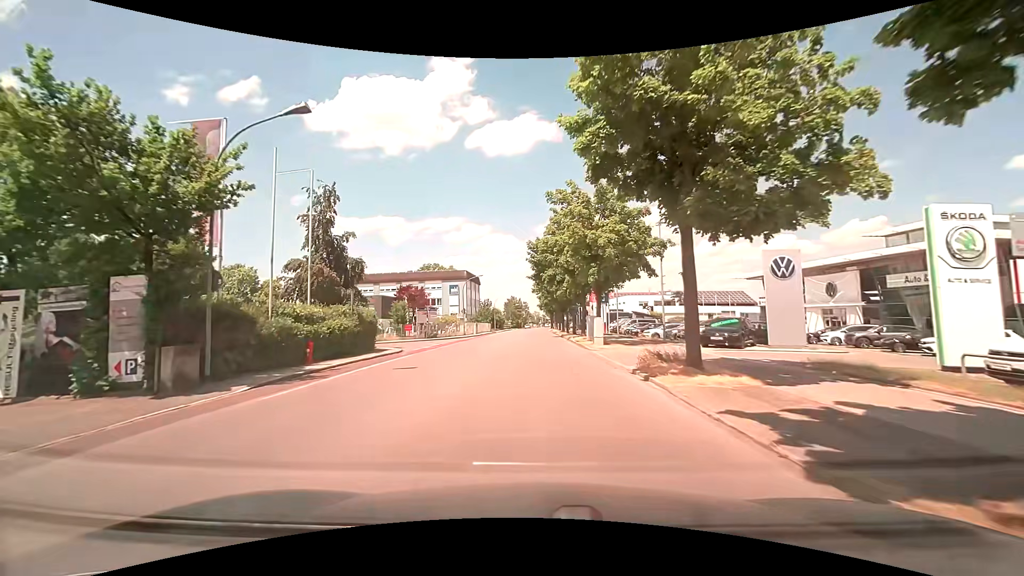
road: tertiary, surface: asphalt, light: Day
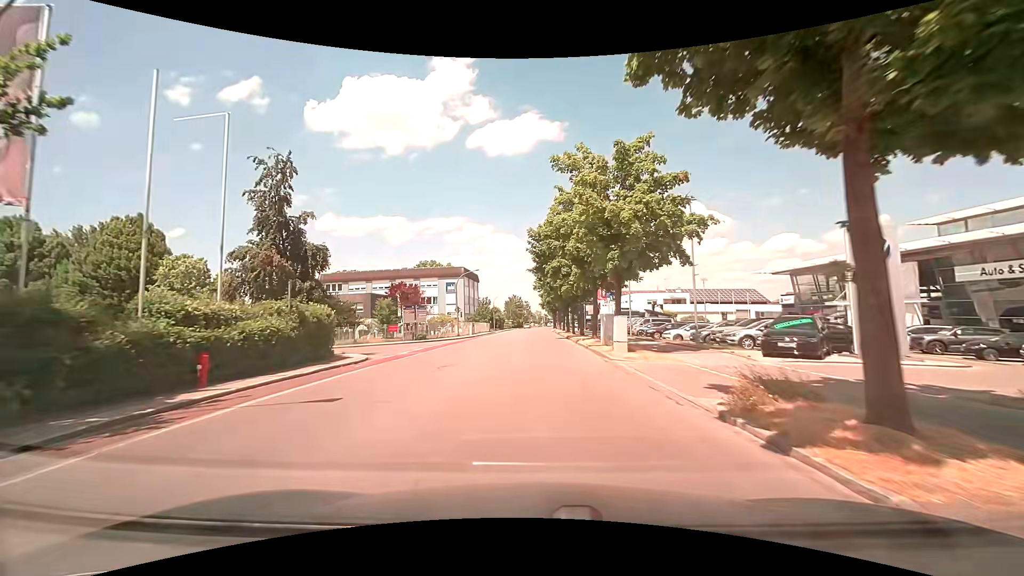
(0.0, +6.1) m; 0°
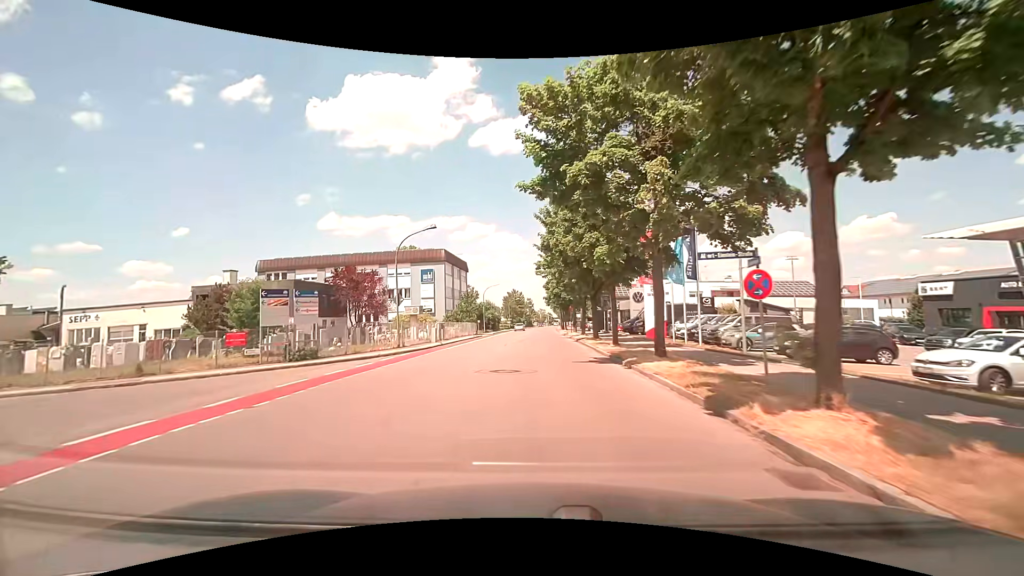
(+0.1, +24.3) m; +1°
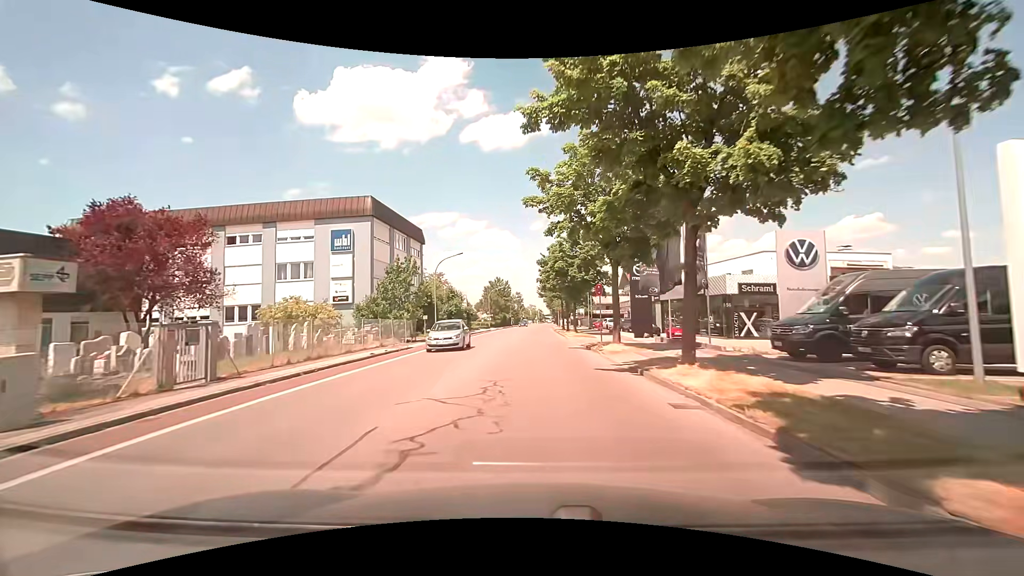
(-0.4, +31.1) m; 0°
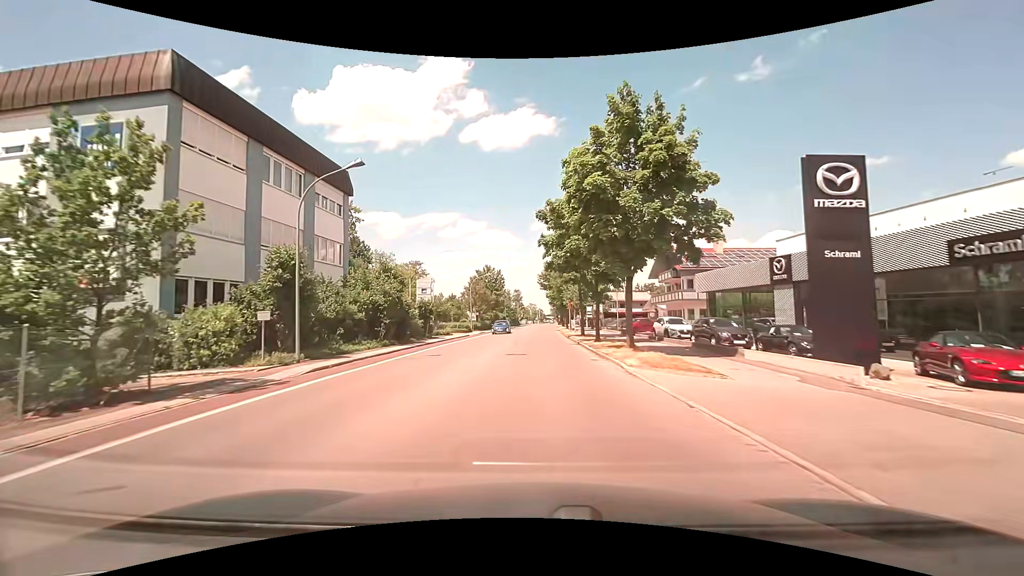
(+0.1, +25.4) m; 0°
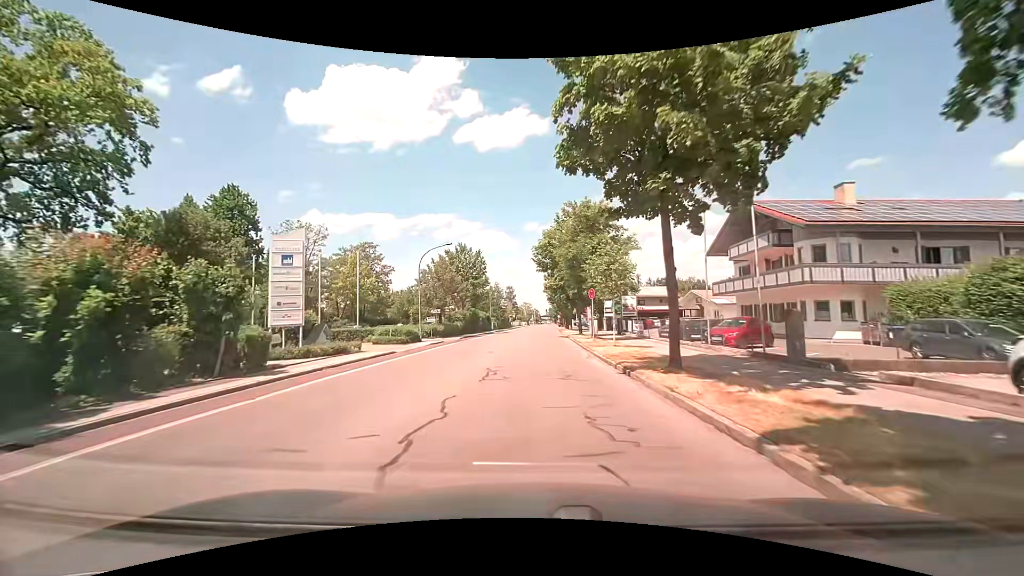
(+0.2, +25.9) m; 0°
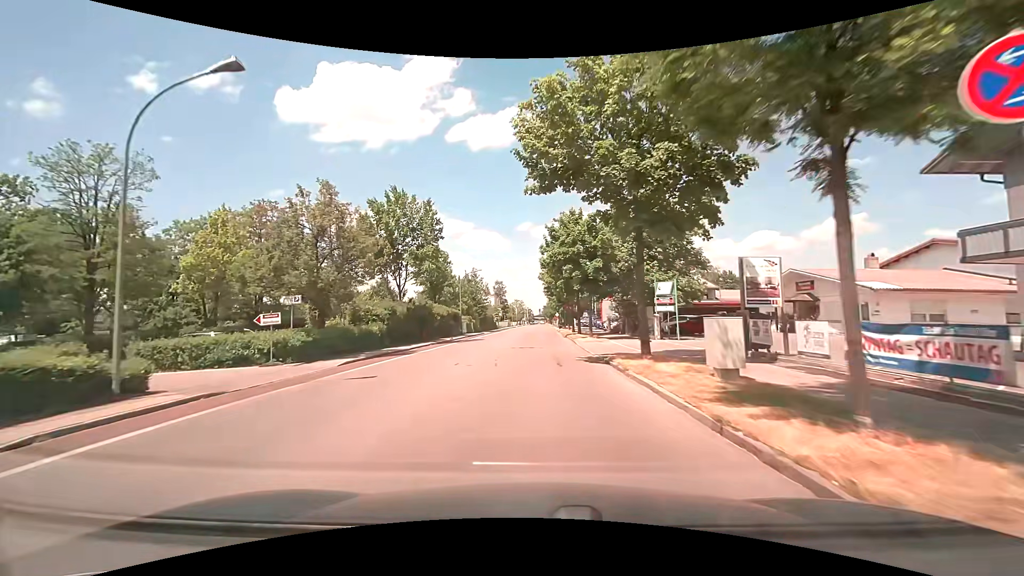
(+0.6, +26.4) m; +2°
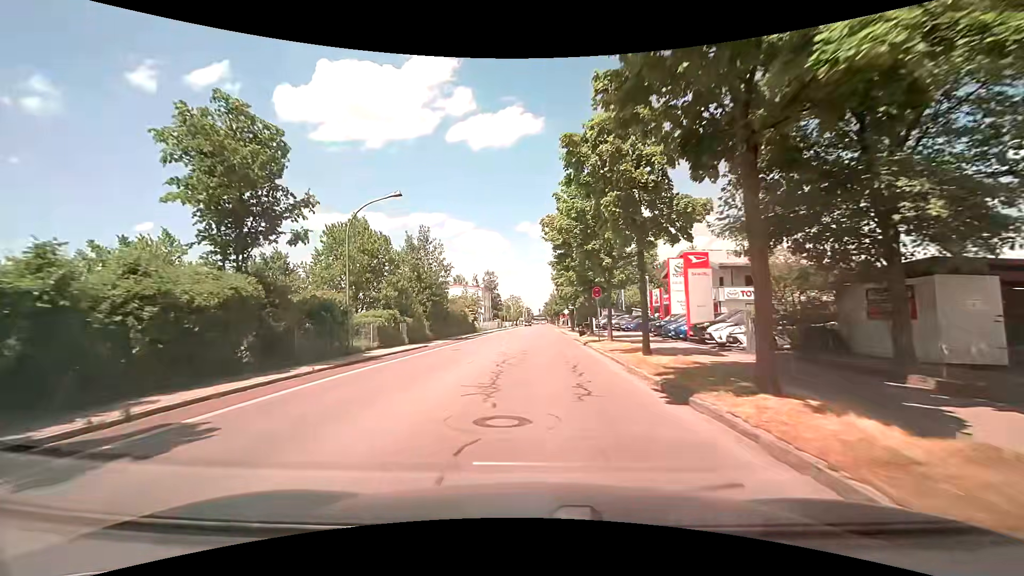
(+0.2, +33.5) m; -1°
(0, +10) (0, +20) (0, +30) (+1, +40) (+1, +50) (+1, +60) (+2, +70) (+2, +80) (+2, +90) (+2, +100) m
